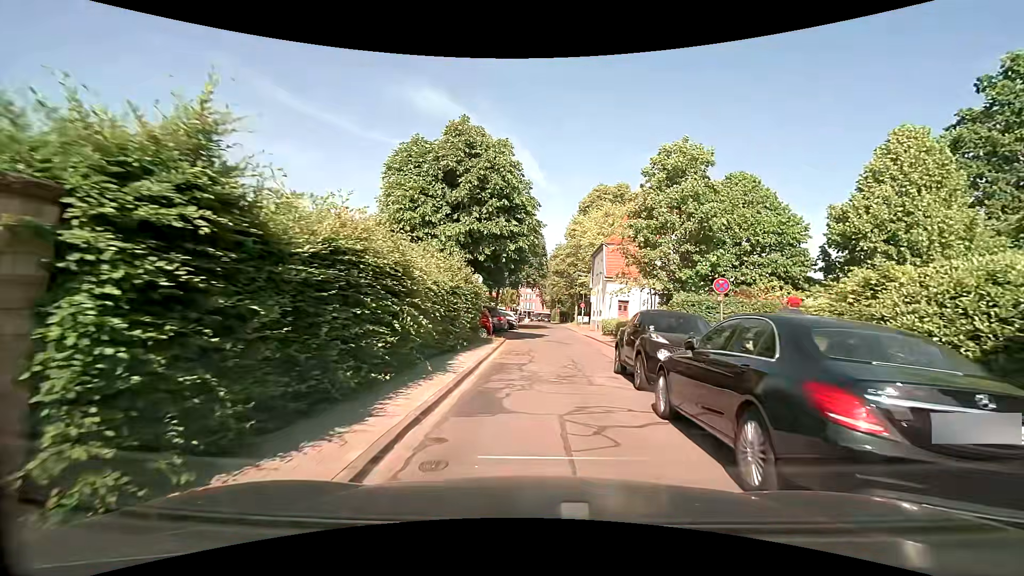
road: residential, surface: asphalt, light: Day
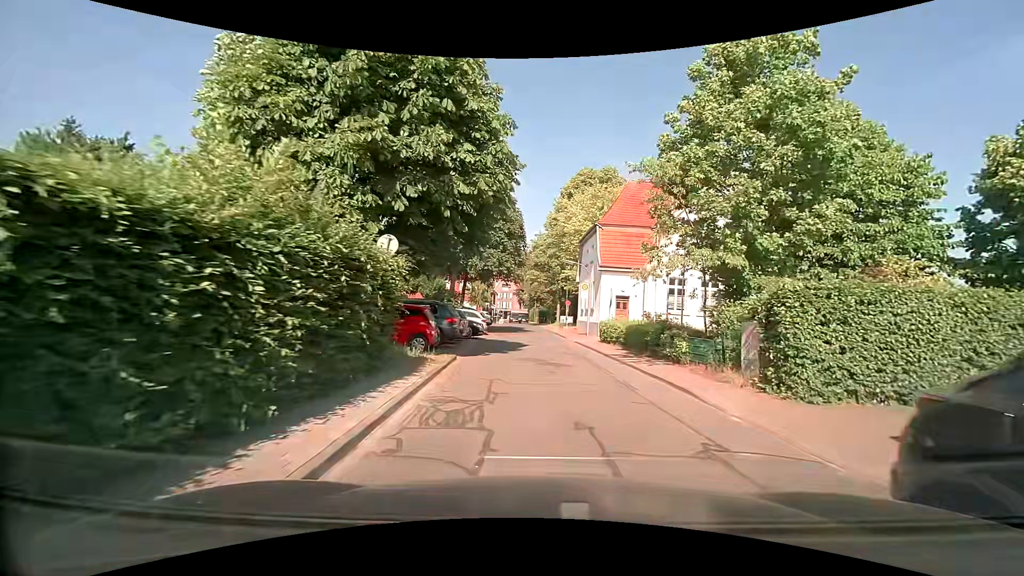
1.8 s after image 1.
(-0.1, +10.1) m; +2°
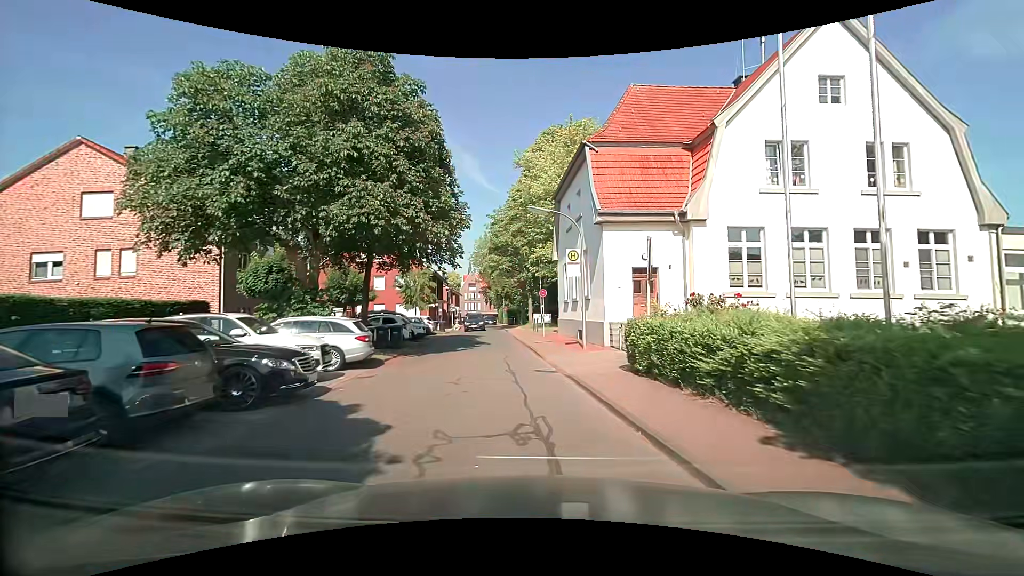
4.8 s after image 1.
(+0.7, +16.6) m; +2°
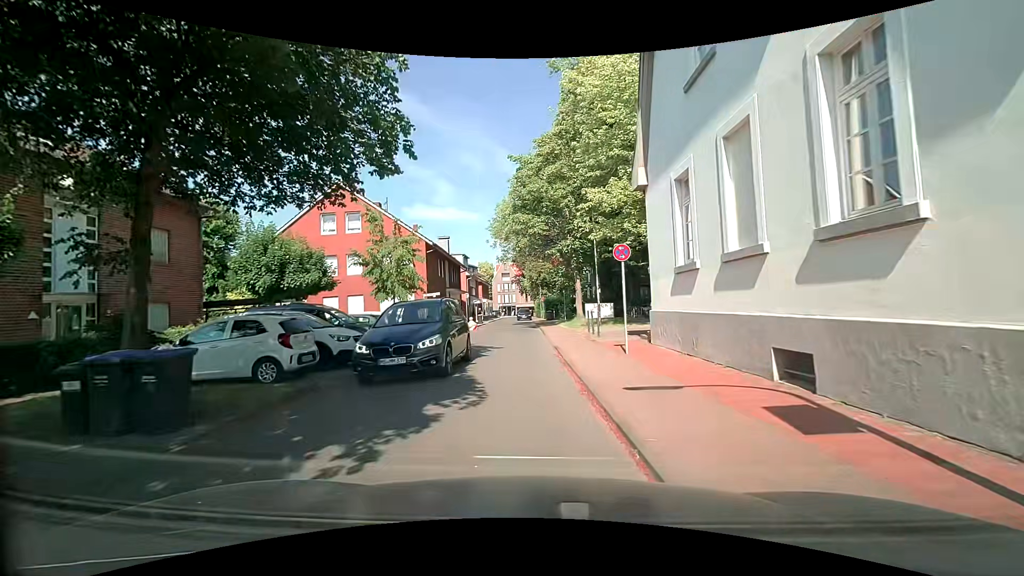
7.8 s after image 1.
(-0.6, +16.2) m; -6°
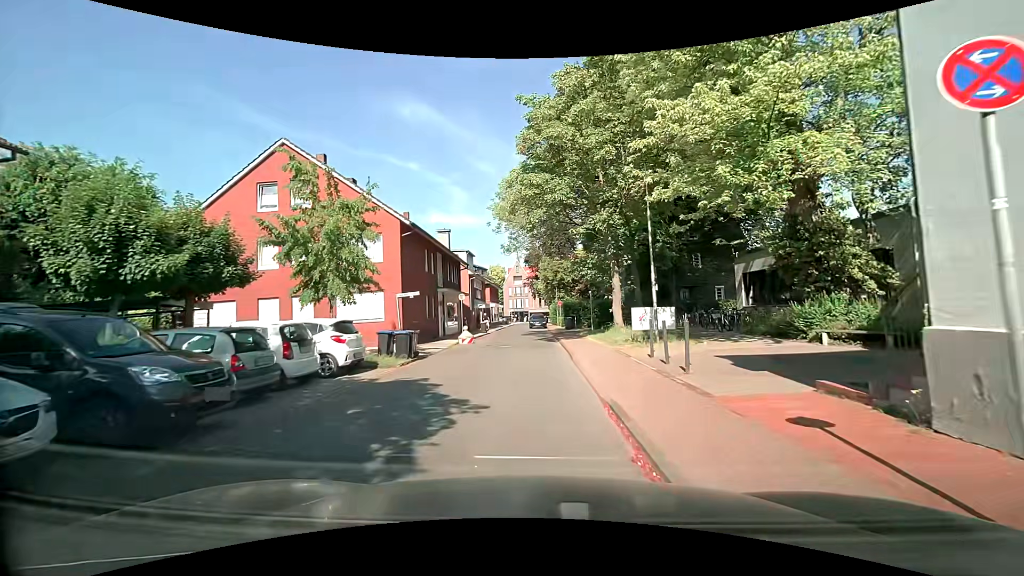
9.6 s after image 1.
(+0.1, +9.6) m; +1°
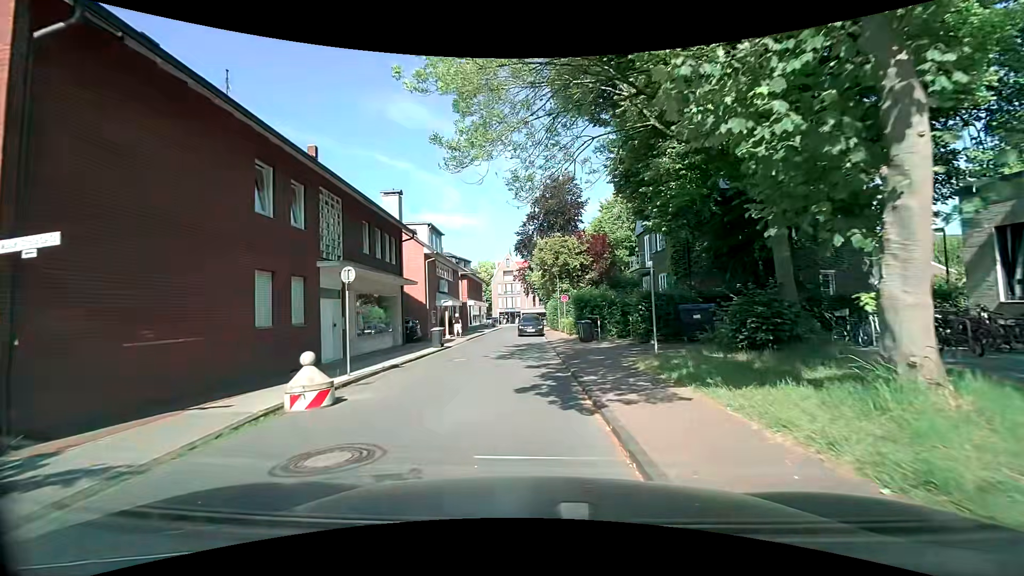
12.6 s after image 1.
(-0.3, +17.5) m; 0°
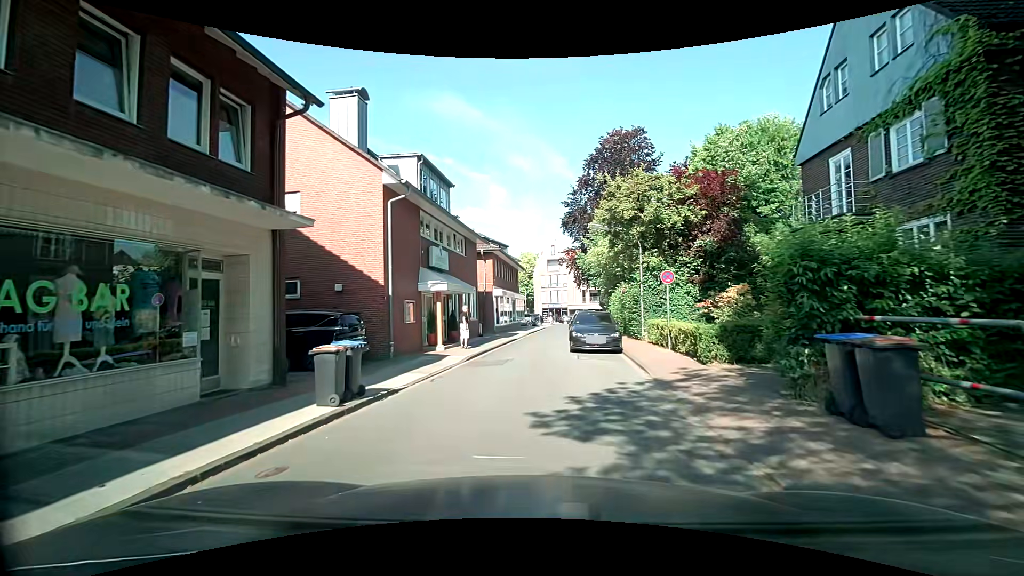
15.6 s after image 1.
(-0.7, +16.4) m; -6°
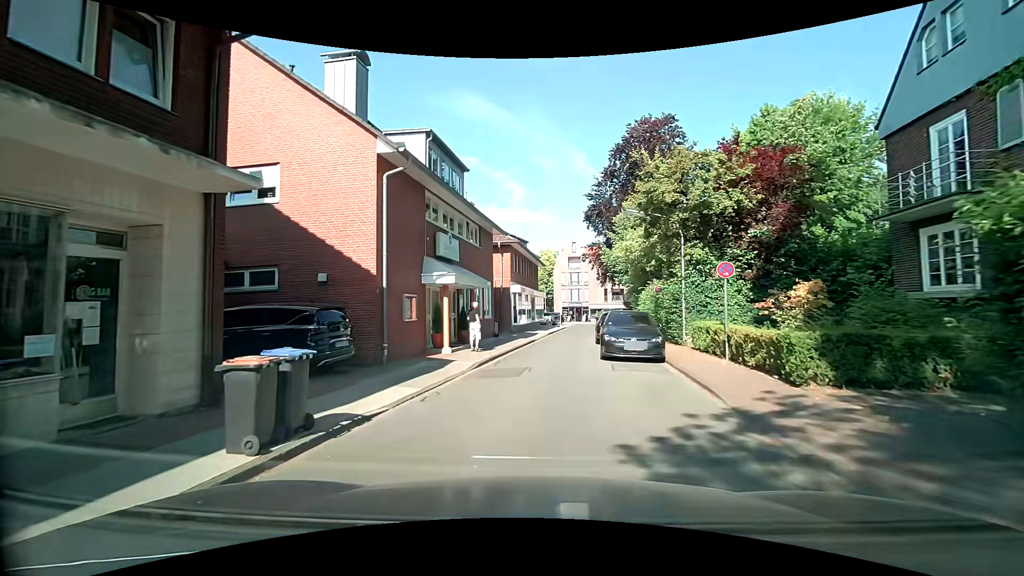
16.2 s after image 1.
(0.0, +2.9) m; -2°
